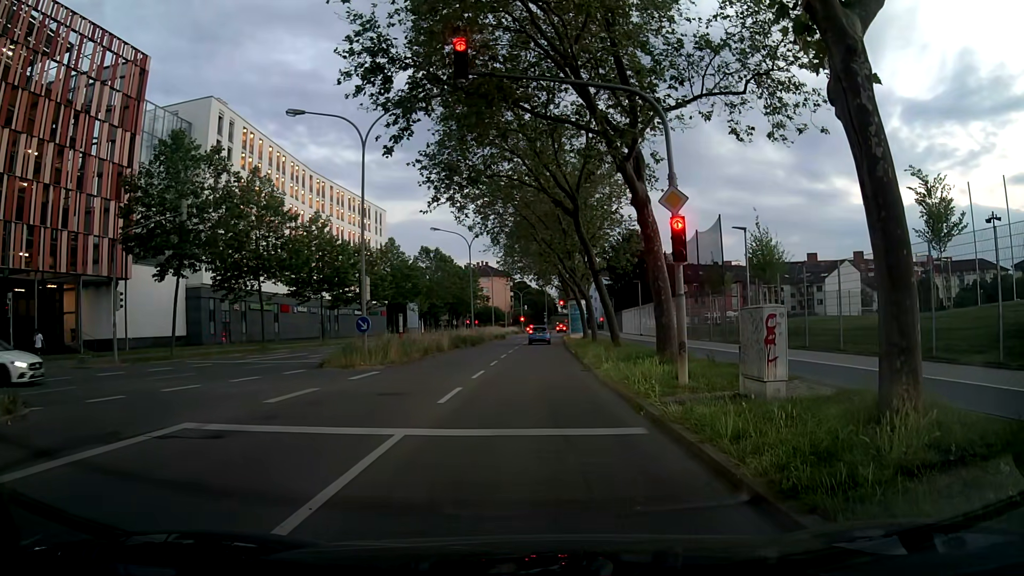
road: secondary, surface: asphalt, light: Dusk
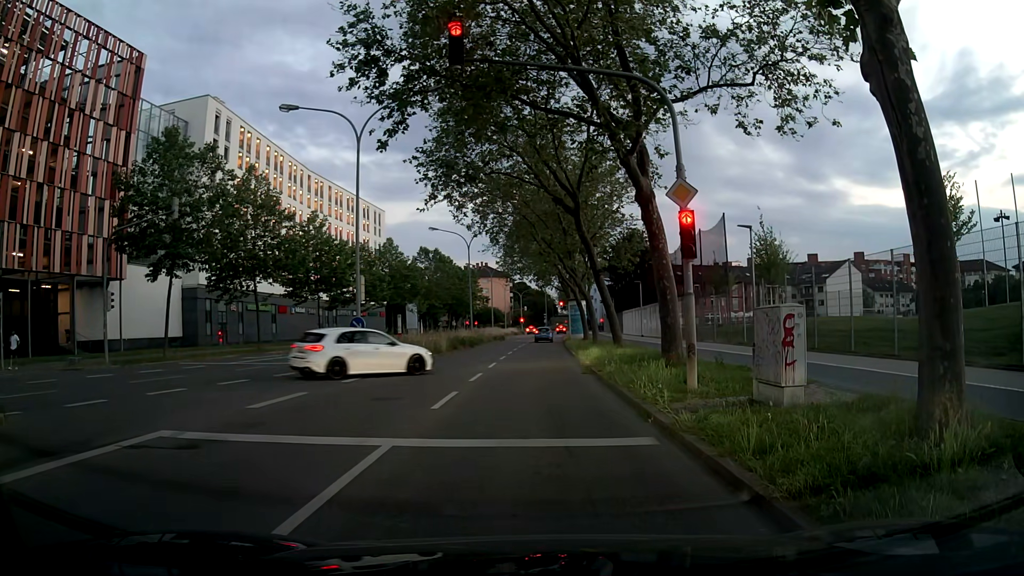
(0.0, +0.7) m; 0°
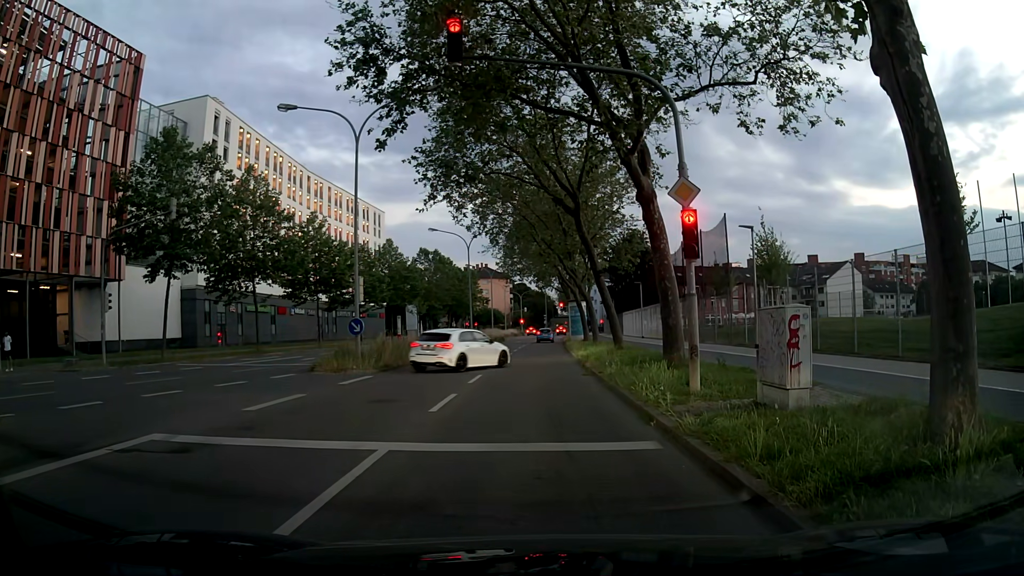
(0.0, +0.2) m; 0°
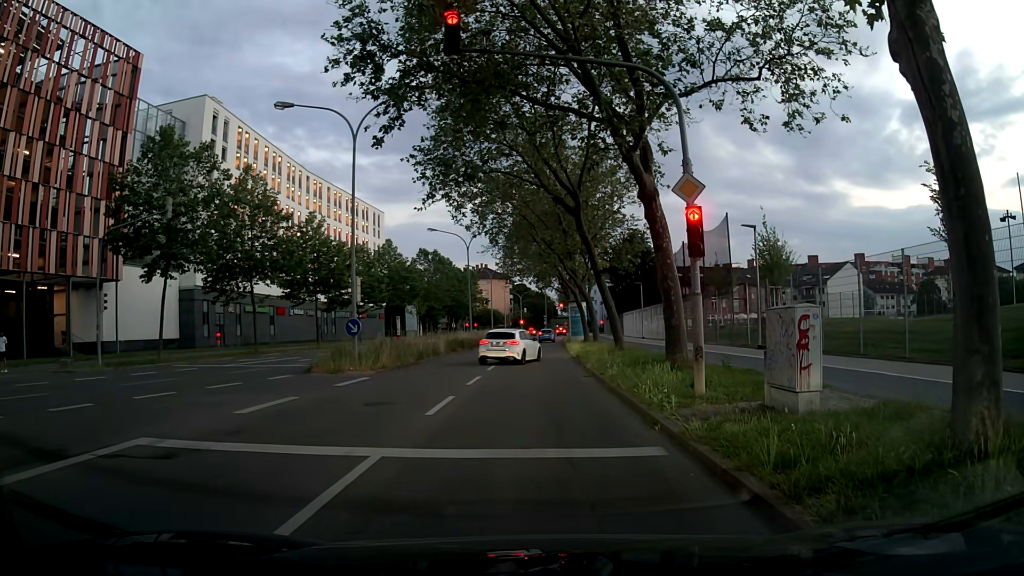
(0.0, +0.4) m; 0°
